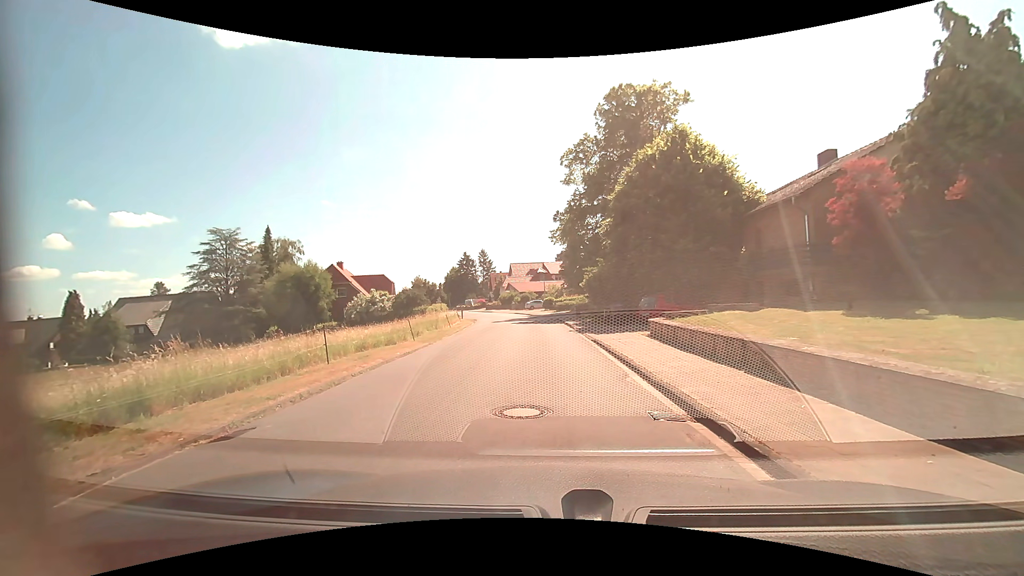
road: residential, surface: asphalt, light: Day
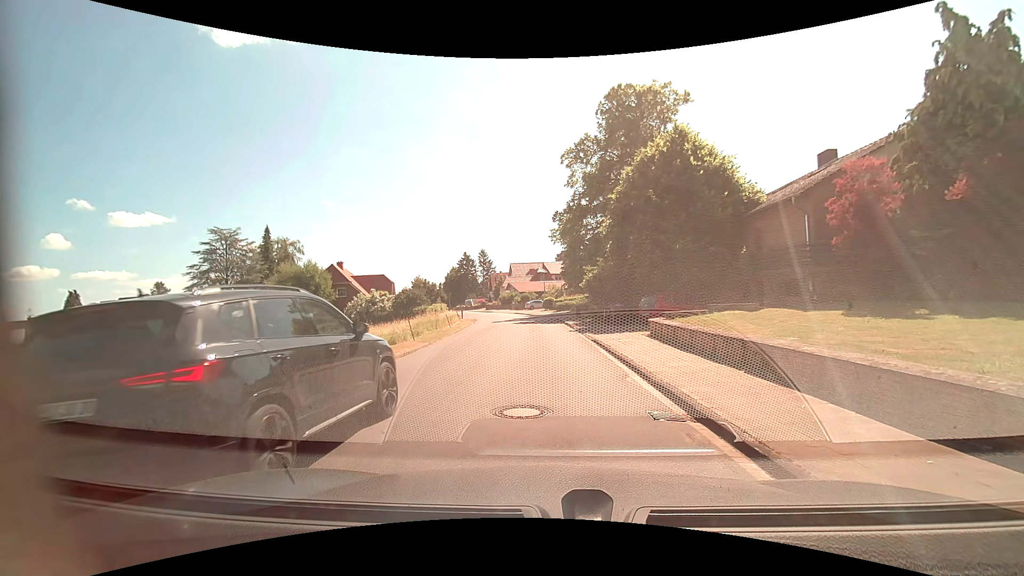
(0.0, 0.0) m; 0°
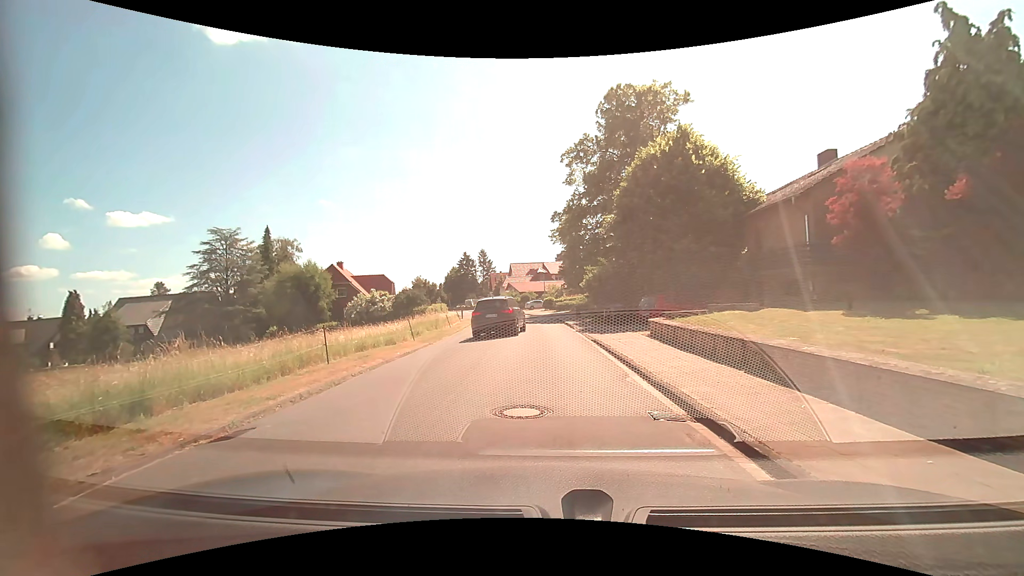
(0.0, 0.0) m; 0°
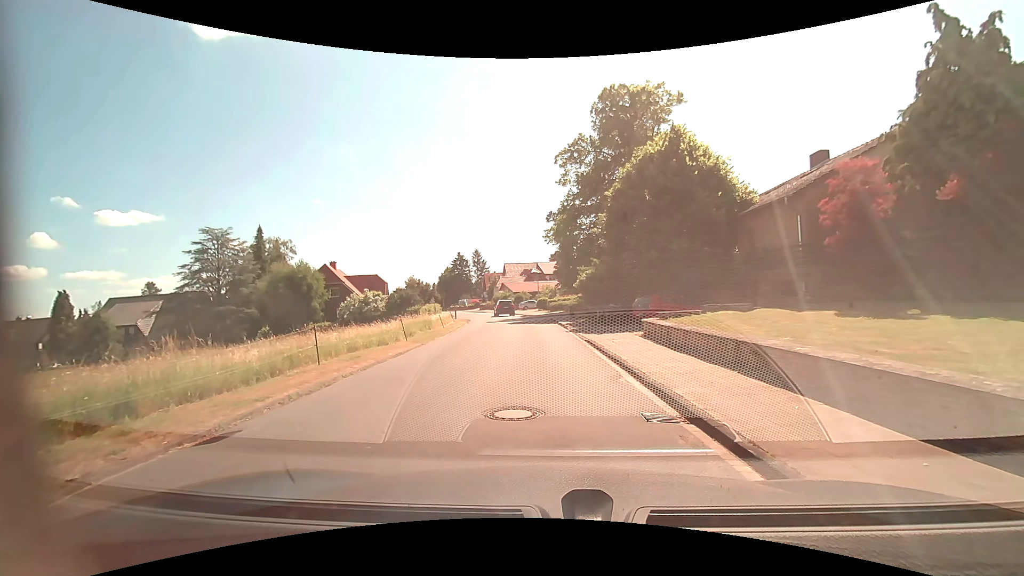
(0.0, +0.1) m; 0°
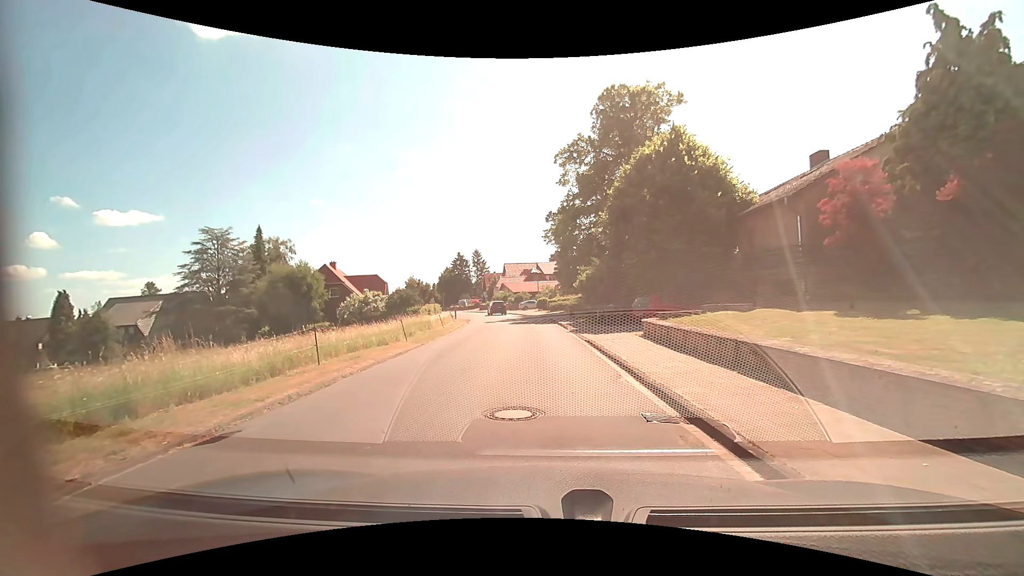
(0.0, 0.0) m; 0°
